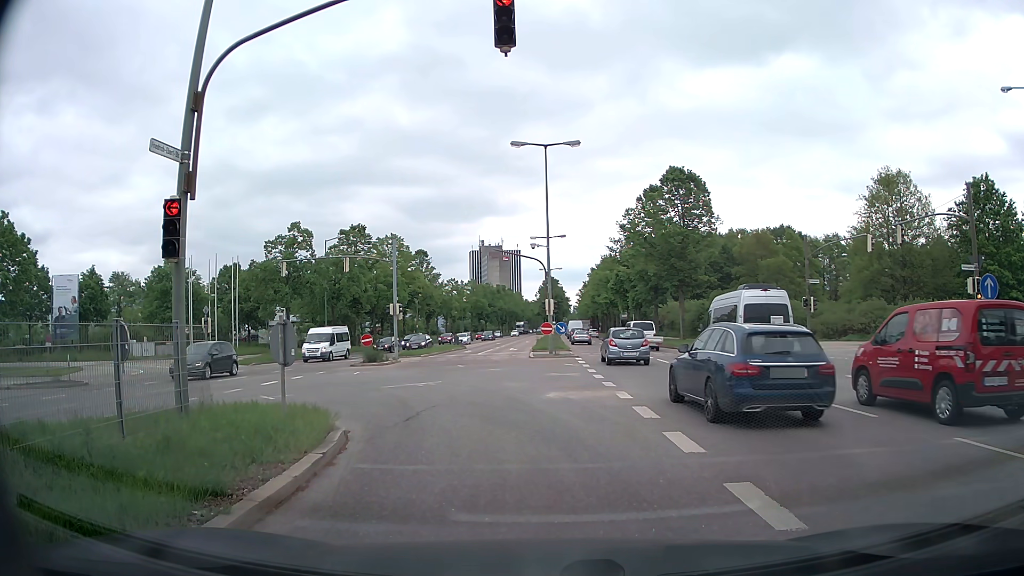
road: primary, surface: asphalt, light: Day
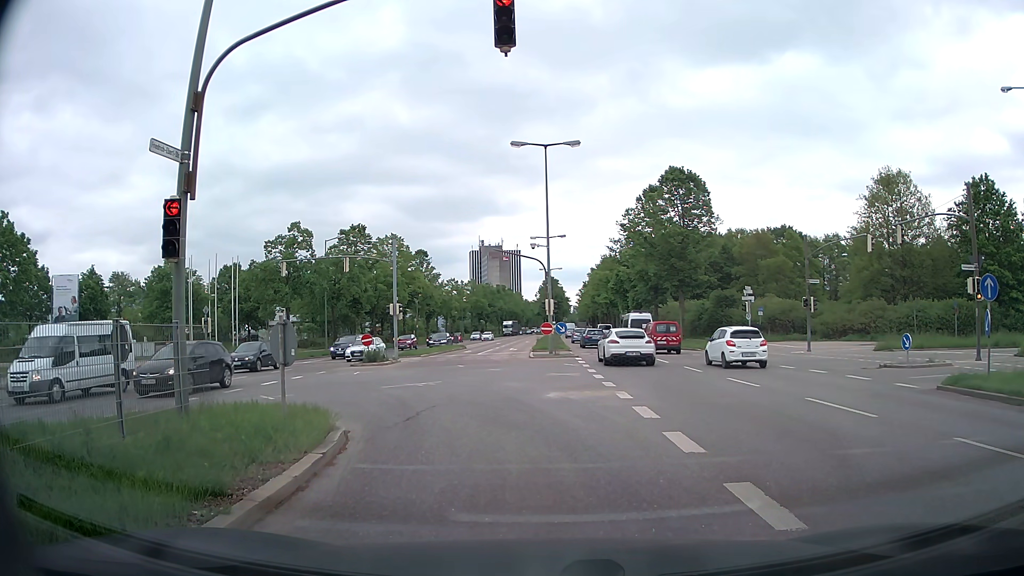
(0.0, 0.0) m; 0°
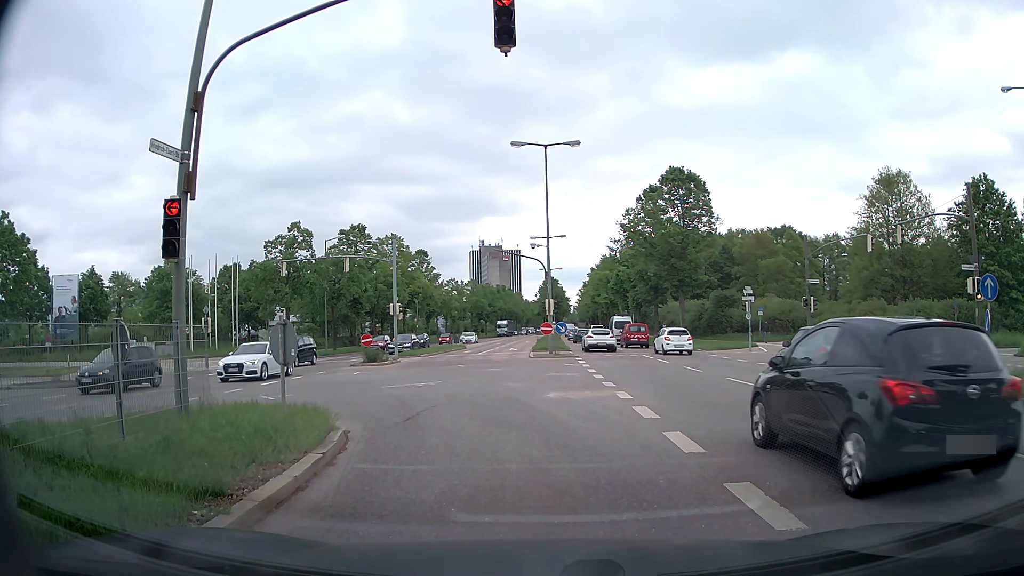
(0.0, 0.0) m; 0°
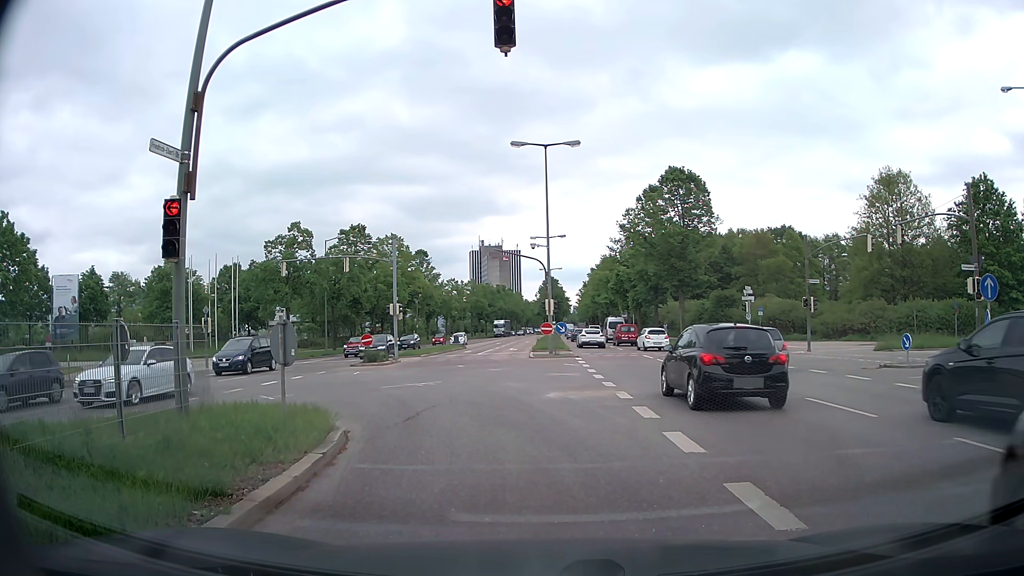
(0.0, 0.0) m; 0°
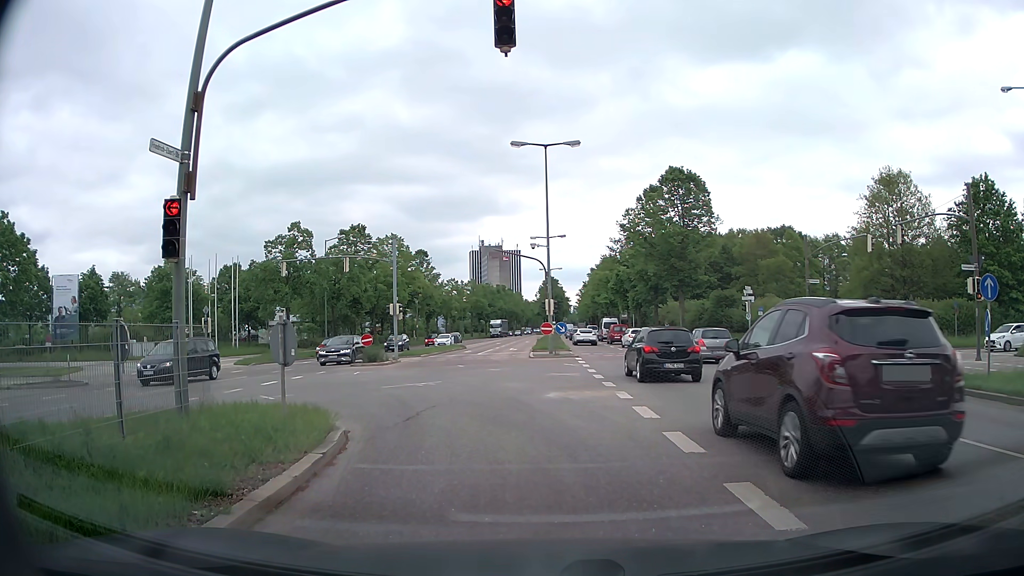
(0.0, 0.0) m; 0°
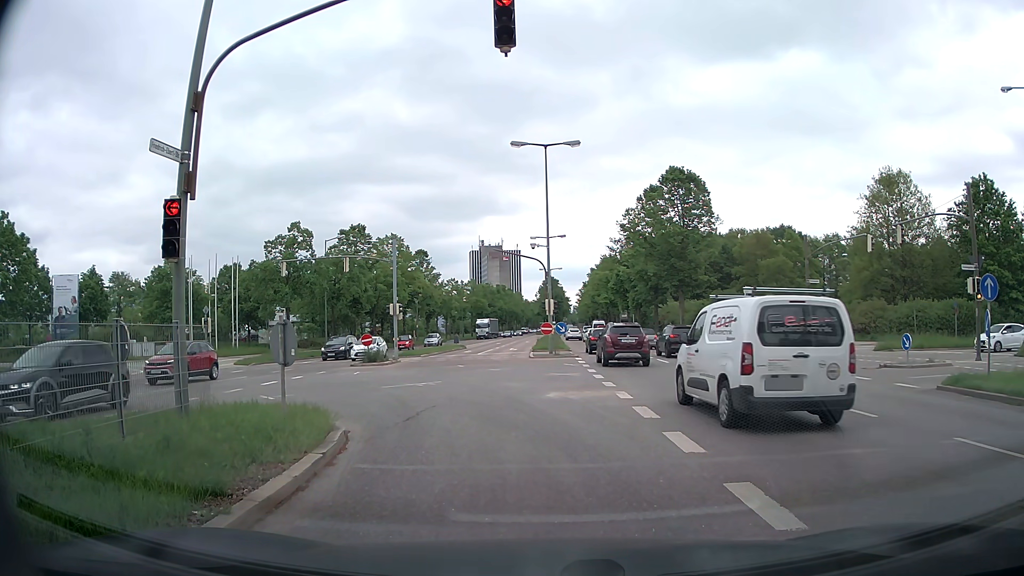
(0.0, 0.0) m; 0°
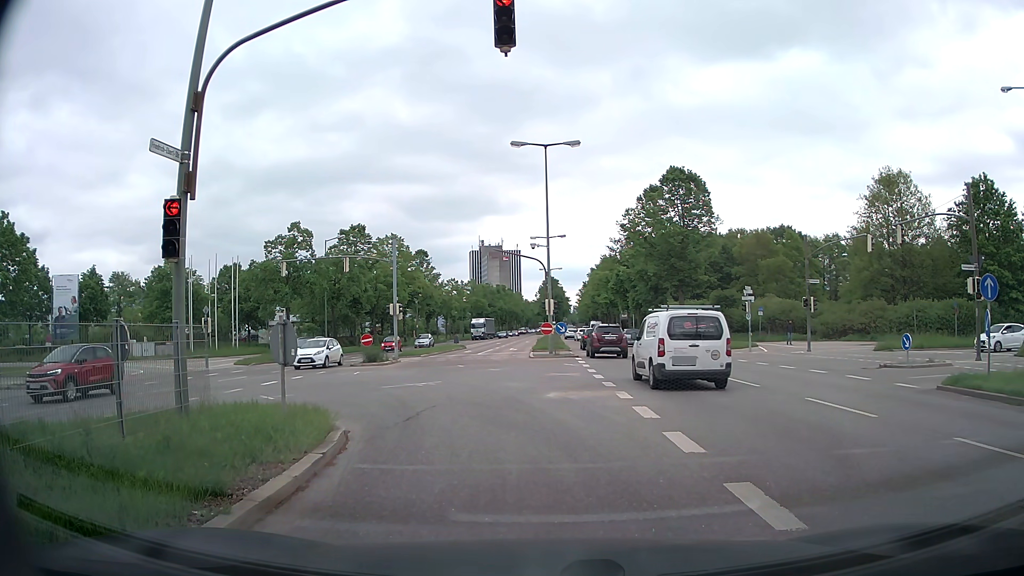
(0.0, 0.0) m; 0°
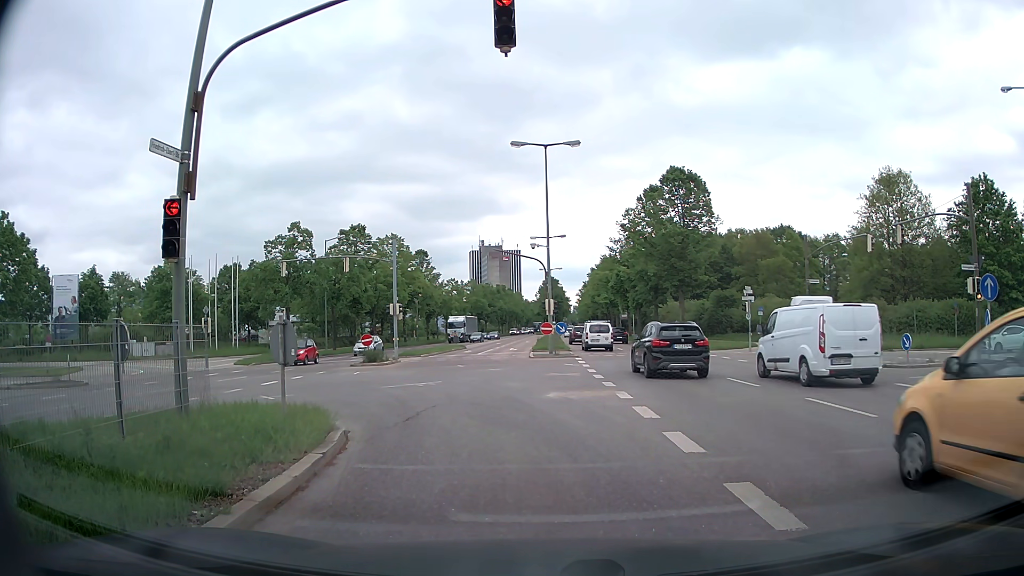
(0.0, 0.0) m; 0°
